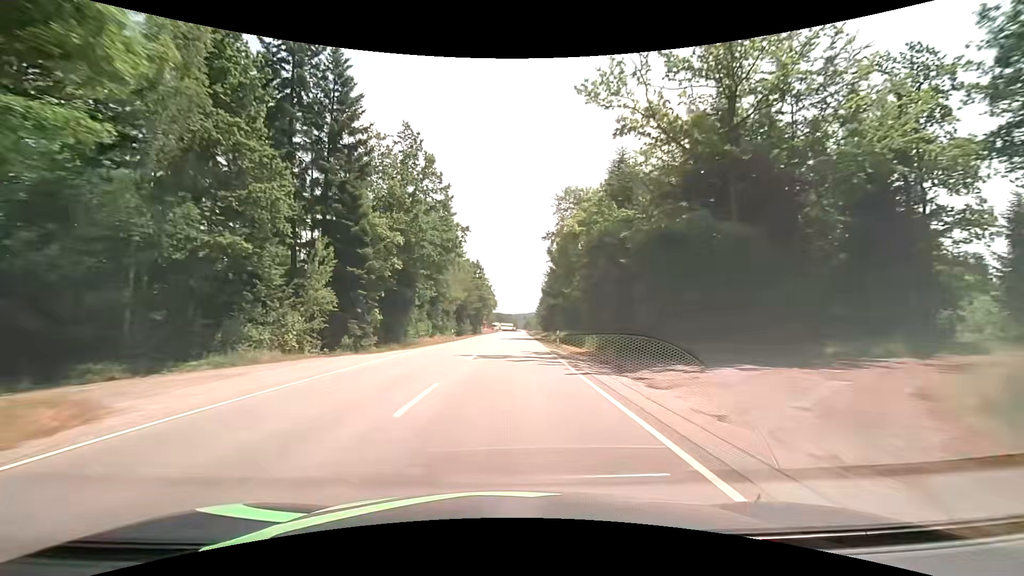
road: secondary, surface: asphalt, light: Day
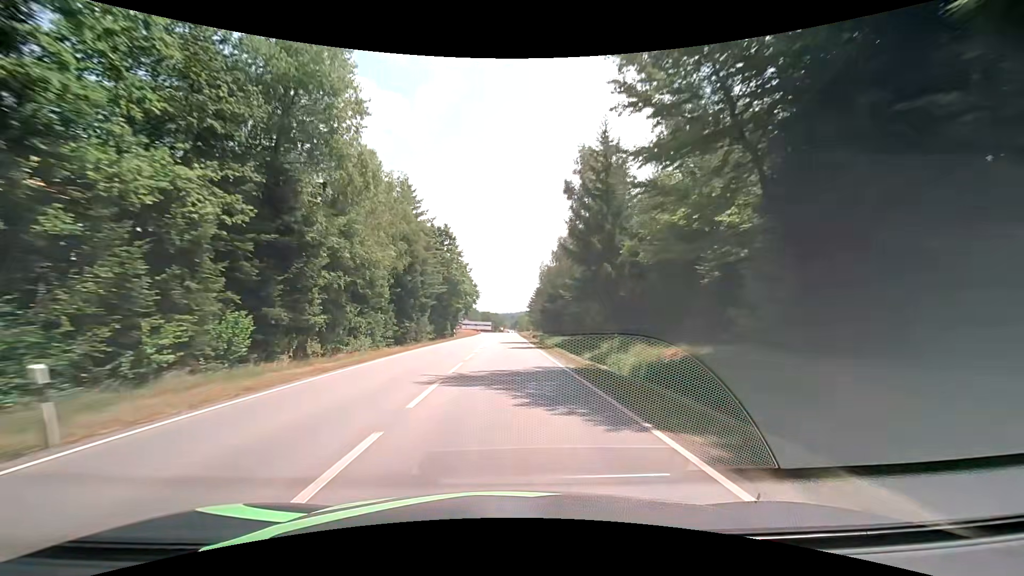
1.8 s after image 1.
(+0.6, +41.4) m; +1°
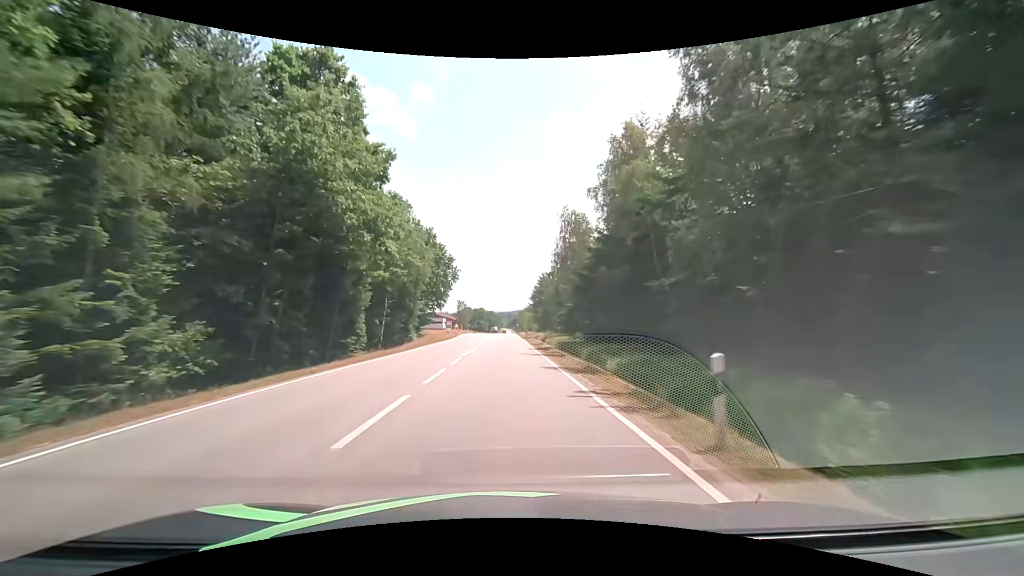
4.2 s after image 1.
(+0.4, +50.5) m; +1°
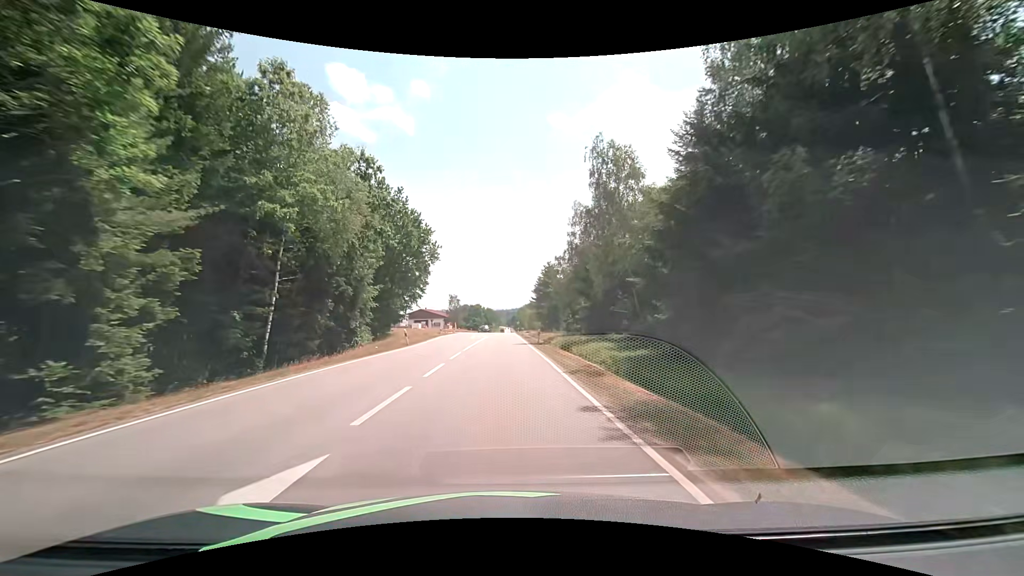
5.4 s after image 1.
(+0.1, +22.5) m; 0°
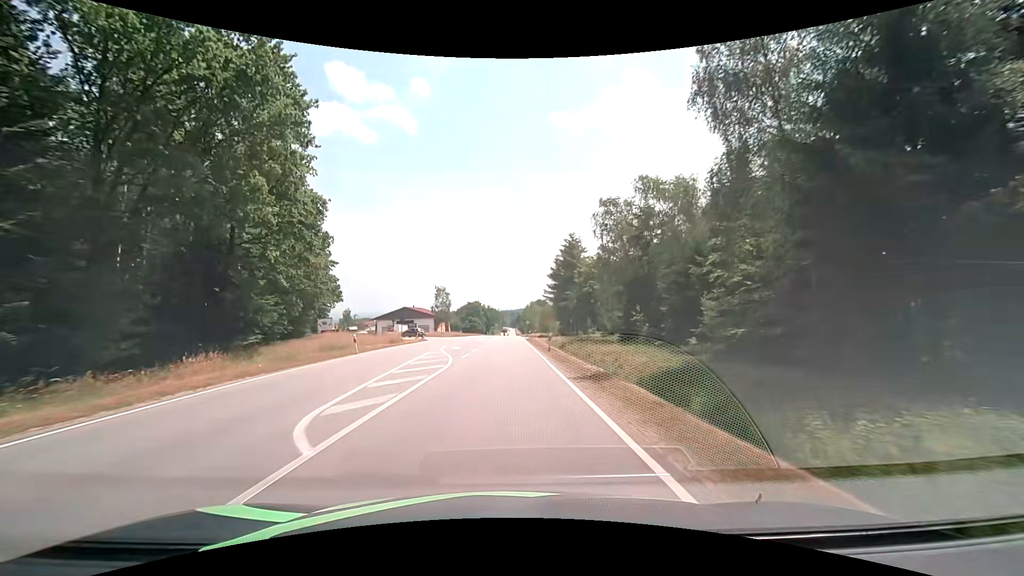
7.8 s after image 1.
(+0.2, +39.1) m; 0°
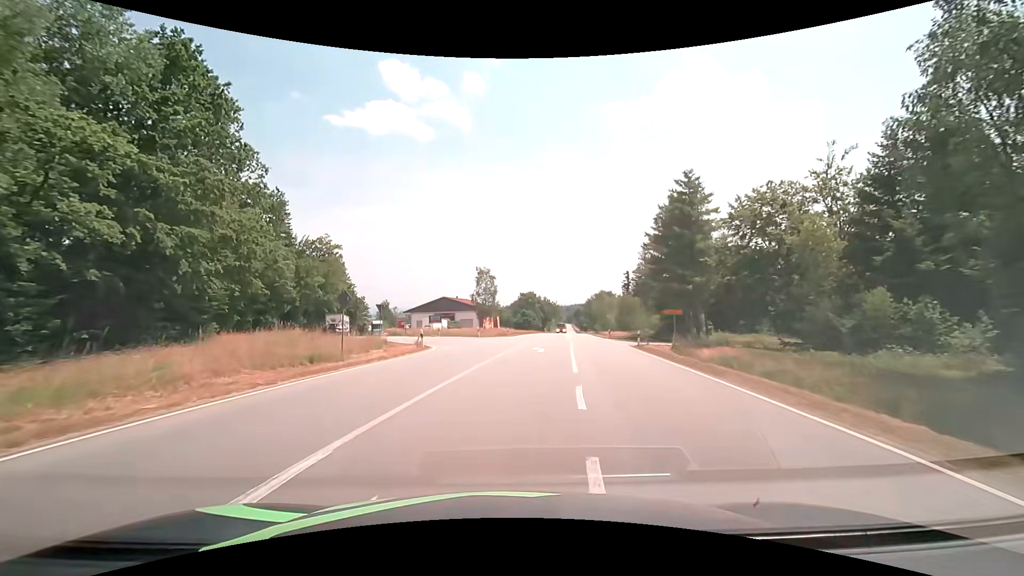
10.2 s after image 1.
(-2.2, +31.7) m; -7°
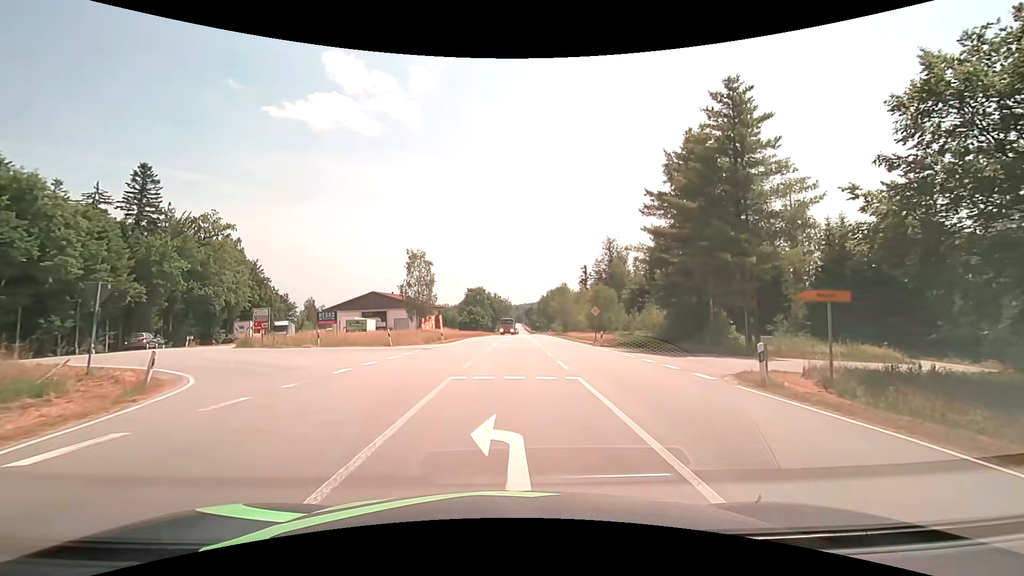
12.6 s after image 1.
(+1.0, +20.8) m; +6°
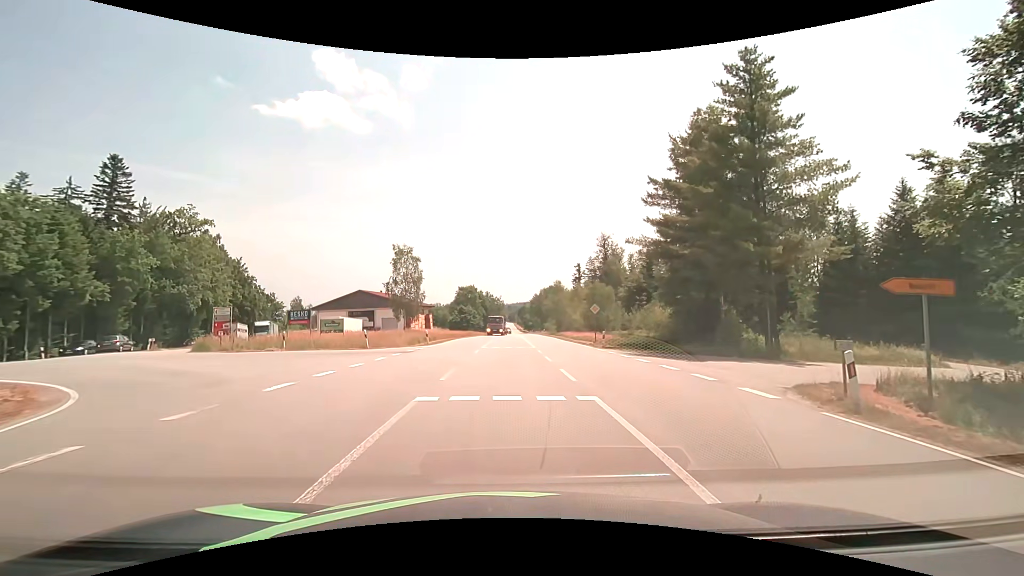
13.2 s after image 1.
(0.0, +3.4) m; +1°
(0, +10) (-2, +19) (-11, +24) (-21, +26) (-28, +33) (-33, +42) (-36, +51) (-39, +60) (-43, +70) (-46, +79) m
